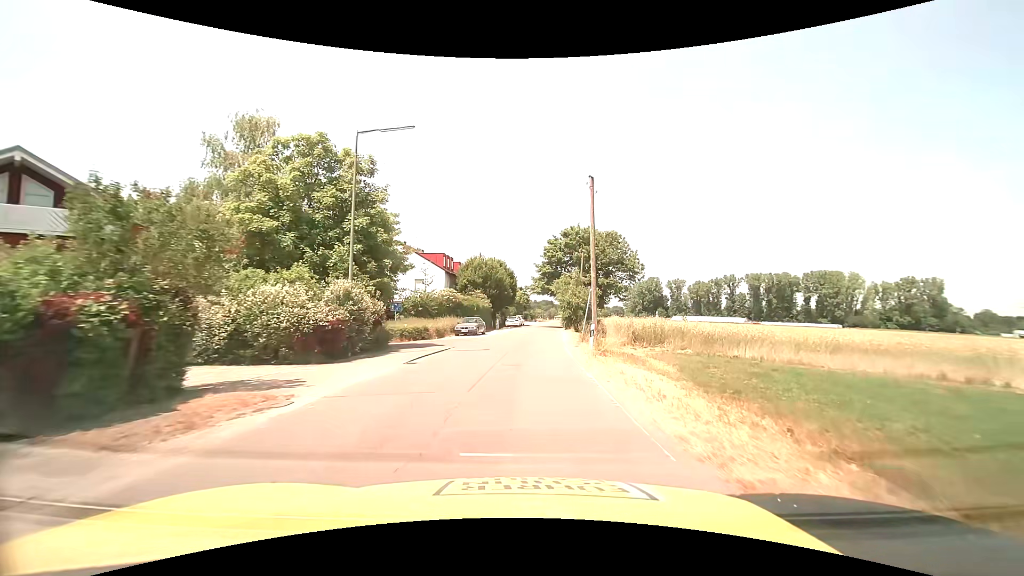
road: residential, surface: asphalt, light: Day
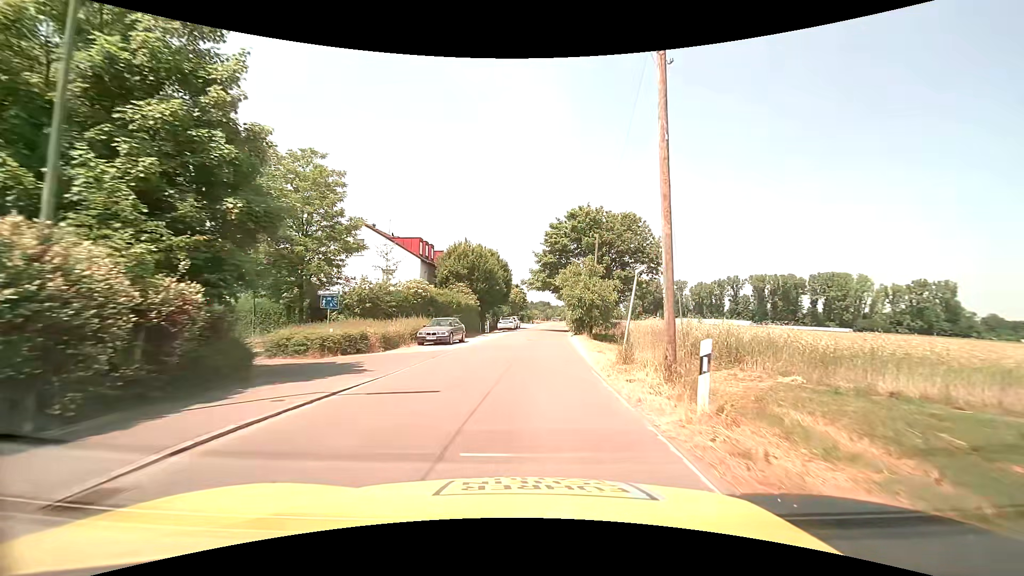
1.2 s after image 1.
(+0.1, +11.5) m; +1°
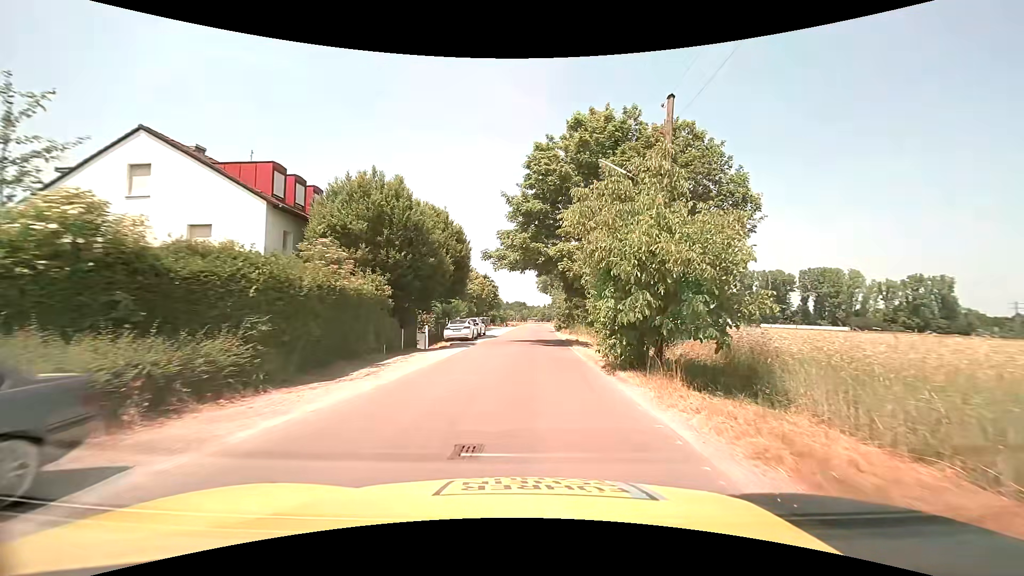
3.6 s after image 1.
(+0.5, +23.0) m; +3°
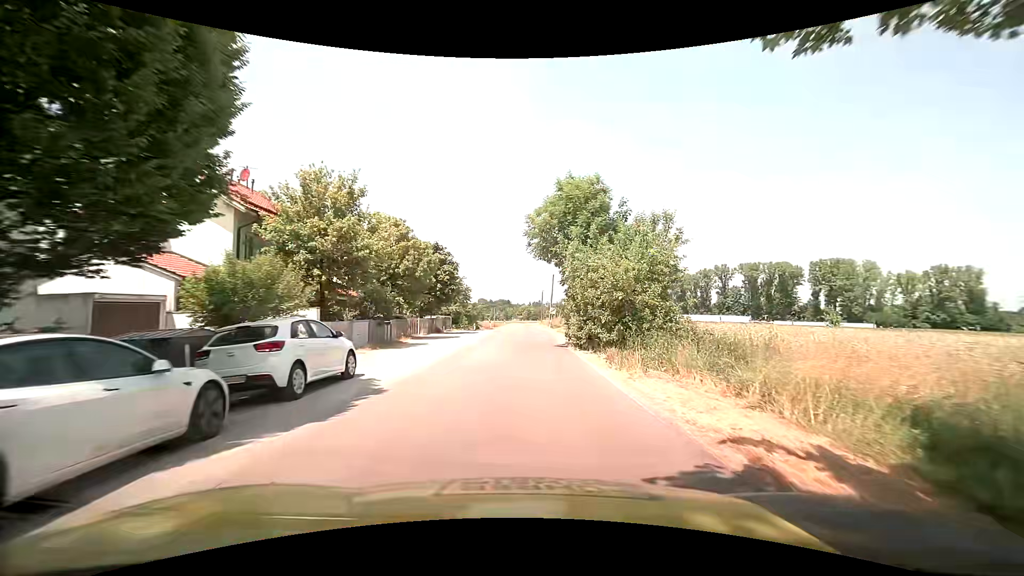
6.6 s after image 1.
(+0.2, +28.7) m; +2°
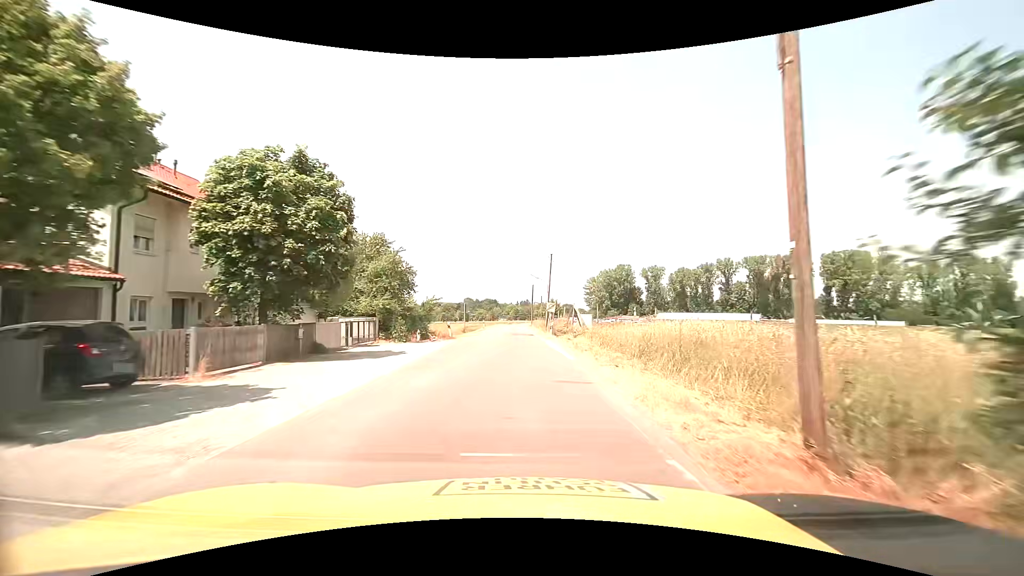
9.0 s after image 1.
(+0.2, +23.0) m; +1°
